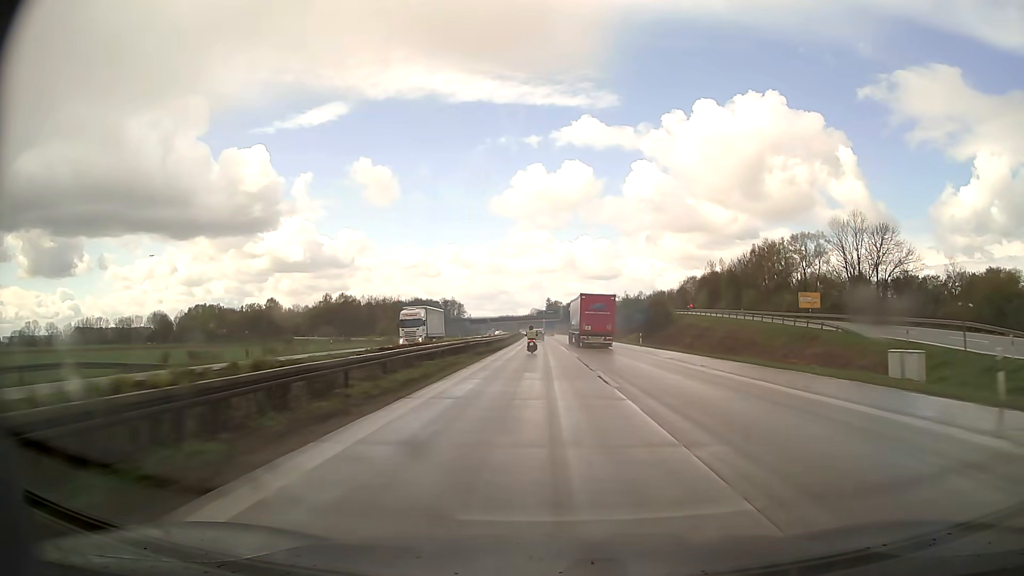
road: motorway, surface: asphalt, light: Day
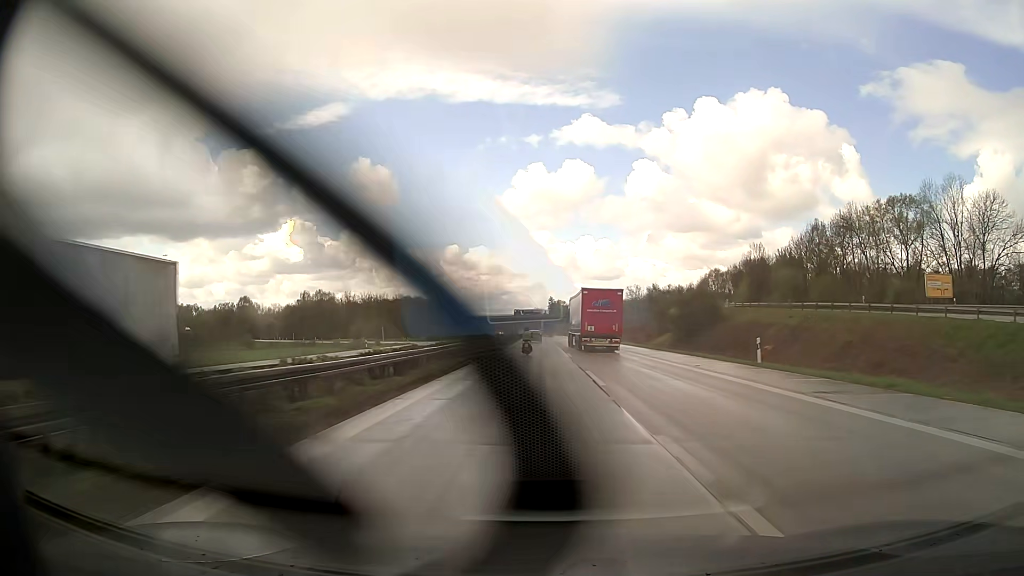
(0.0, +34.8) m; 0°
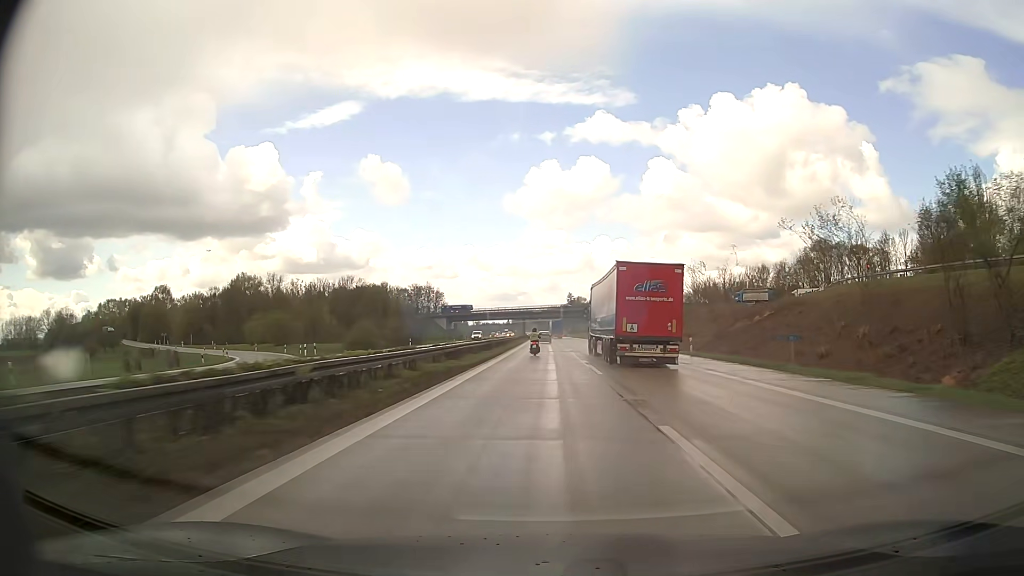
(-1.3, +85.2) m; -1°
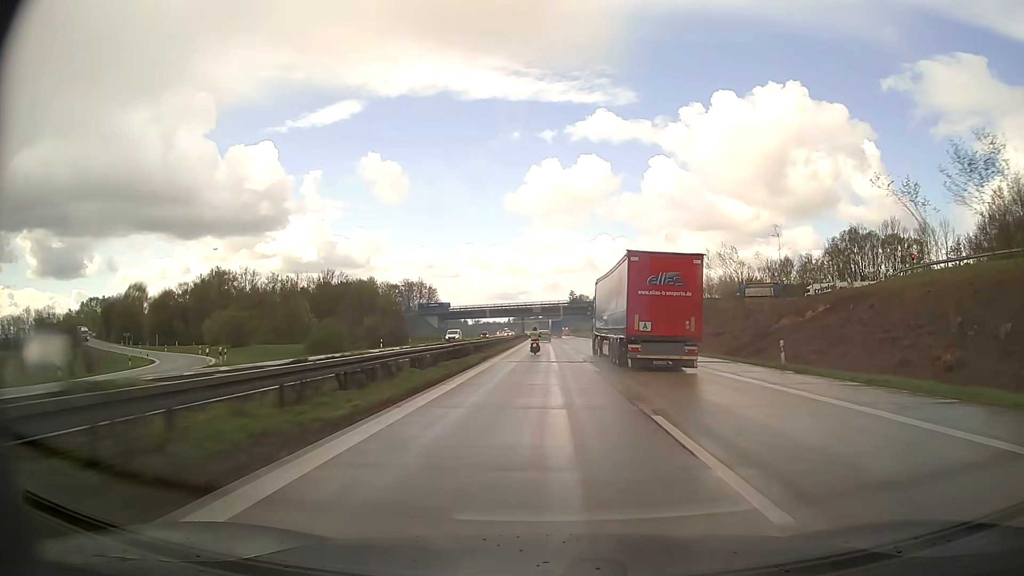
(0.0, +16.9) m; 0°
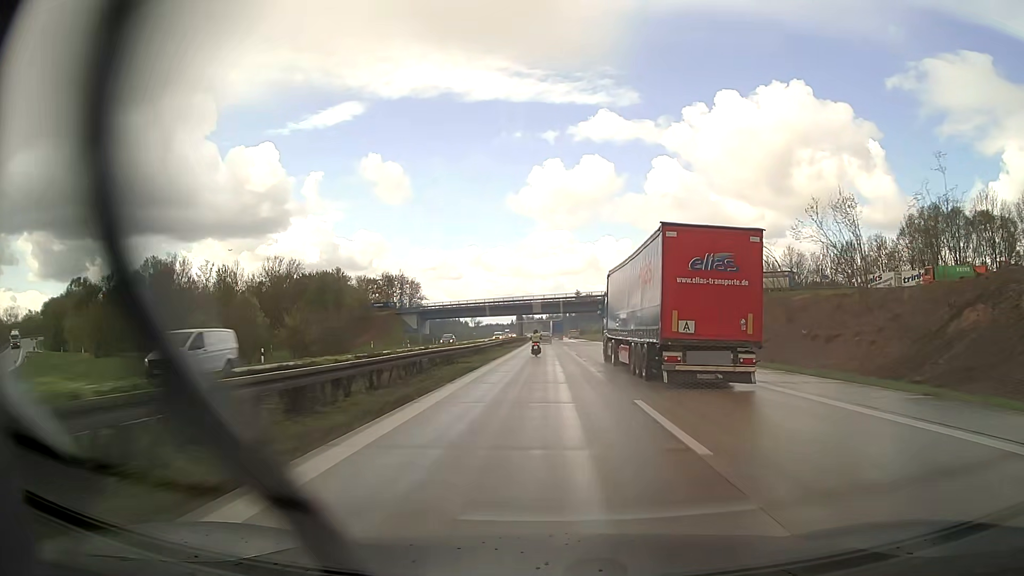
(-0.1, +33.7) m; 0°
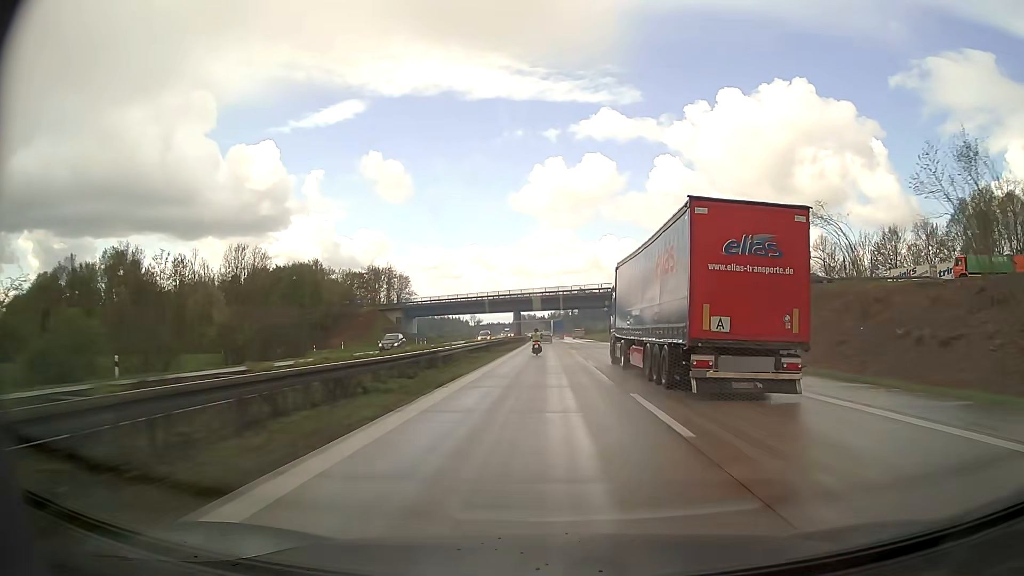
(0.0, +16.9) m; 0°
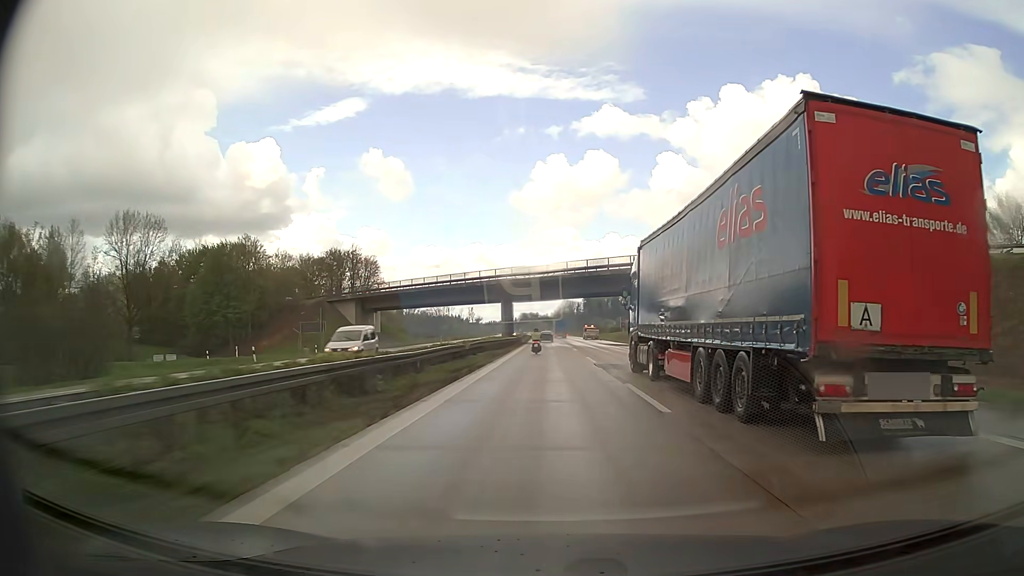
(-0.1, +33.7) m; 0°
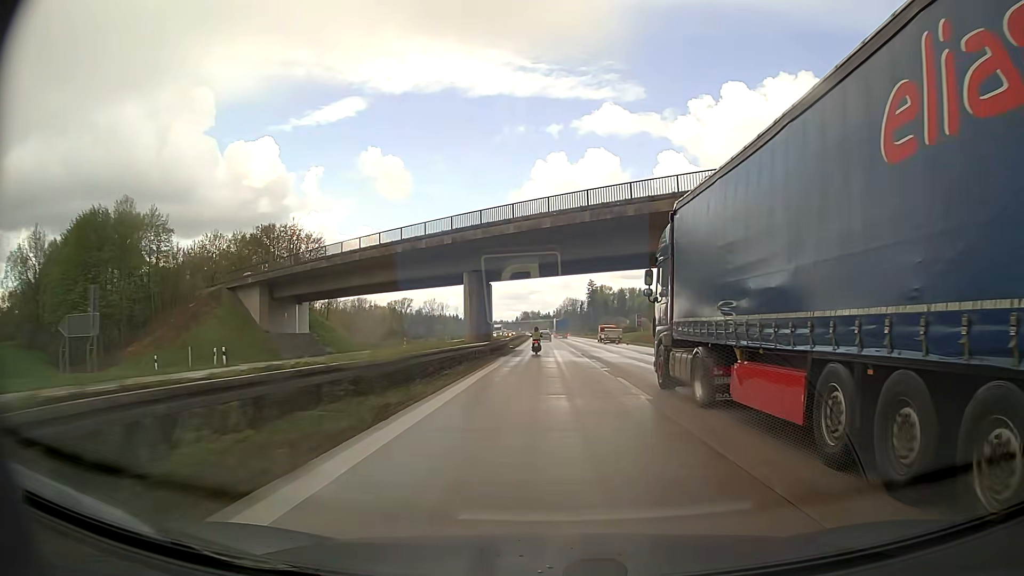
(0.0, +33.9) m; 0°
(0, +10) (0, +20) (0, +30) (0, +40) (0, +50) (0, +60) (0, +70) (-1, +80) (-1, +90) (-1, +100) m
